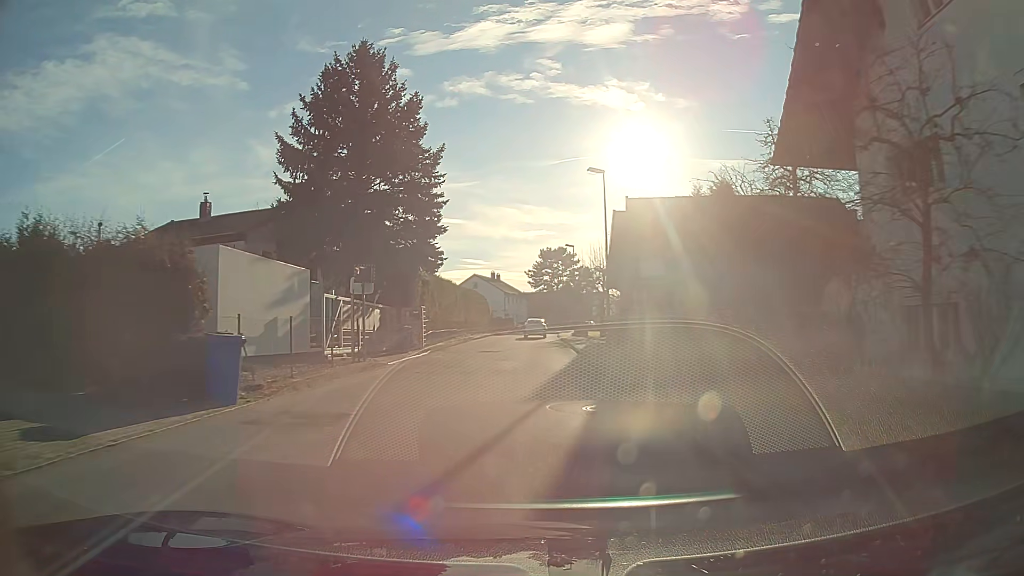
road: unclassified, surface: asphalt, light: Day
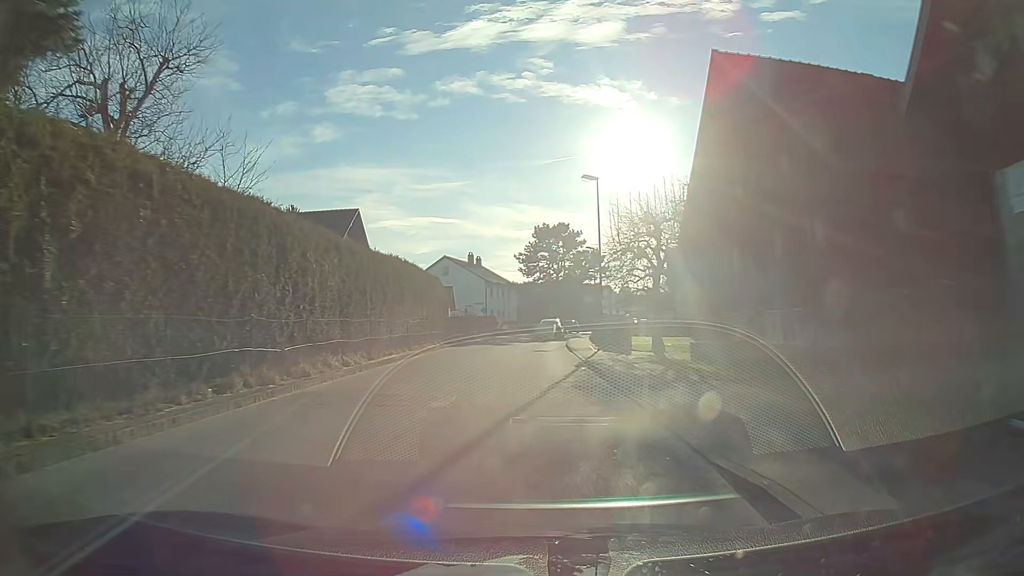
(+0.2, +29.3) m; 0°
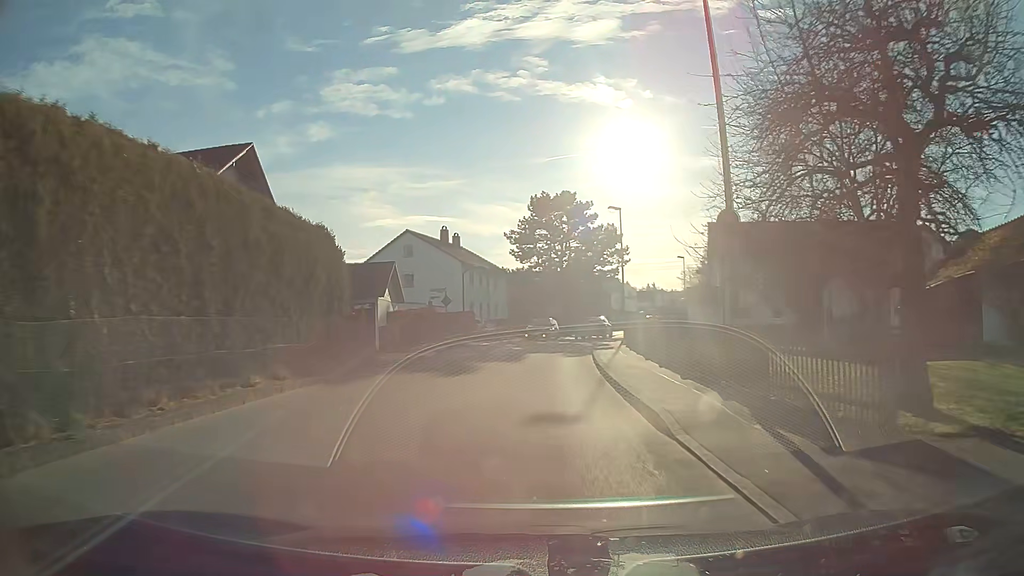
(0.0, +21.8) m; 0°
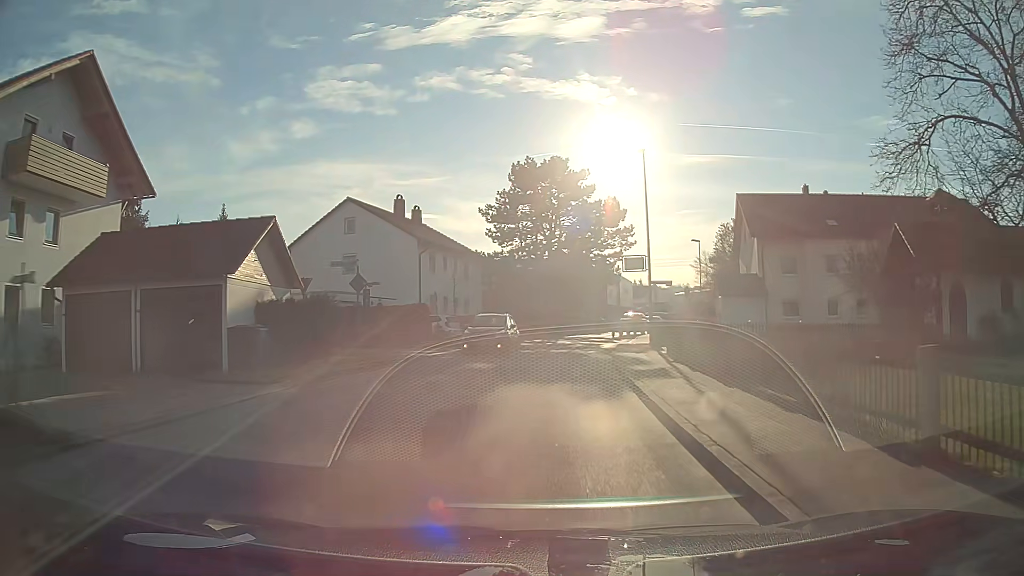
(+0.1, +14.3) m; +2°
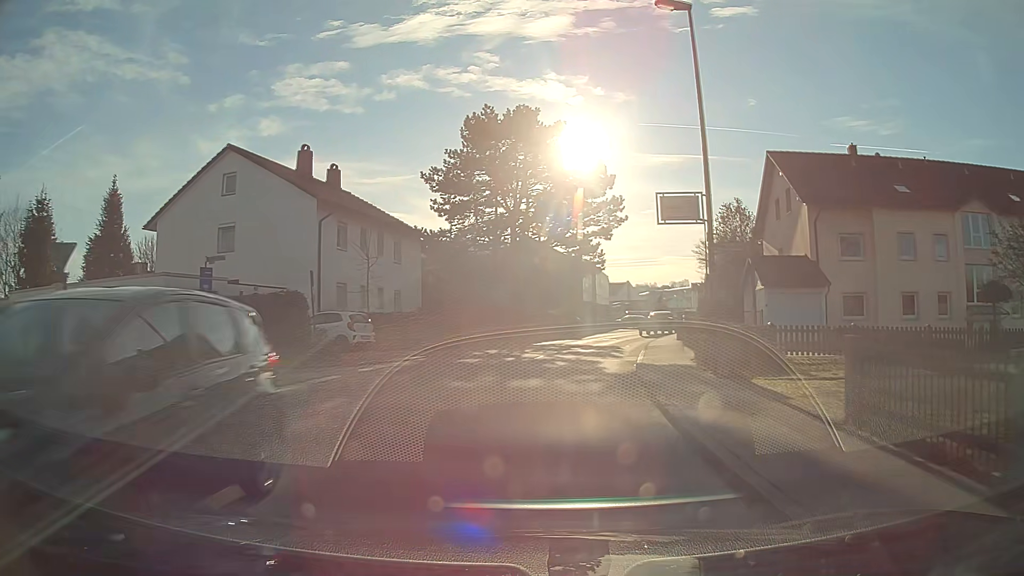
(+0.4, +13.8) m; +4°
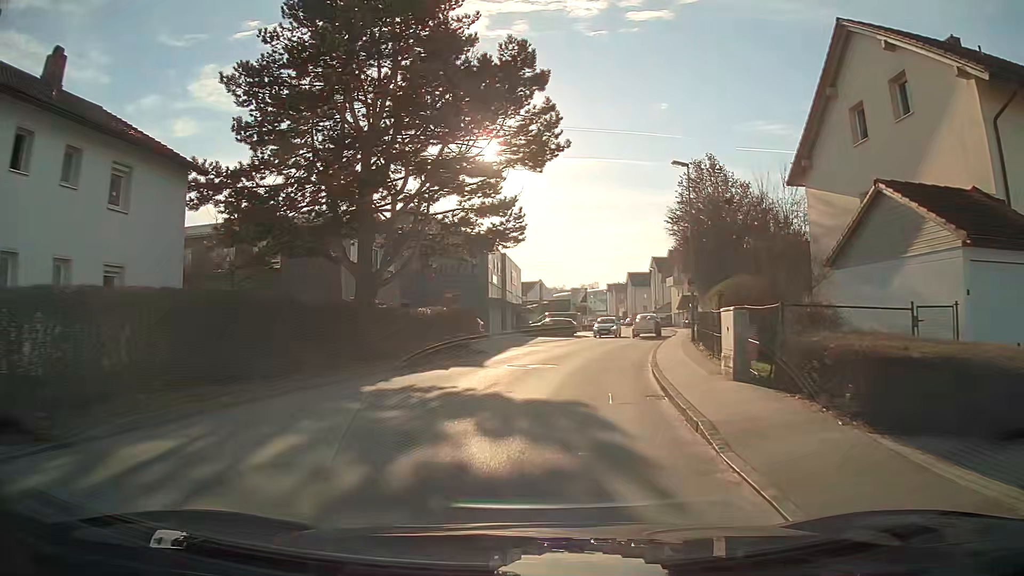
(+1.3, +19.3) m; +8°
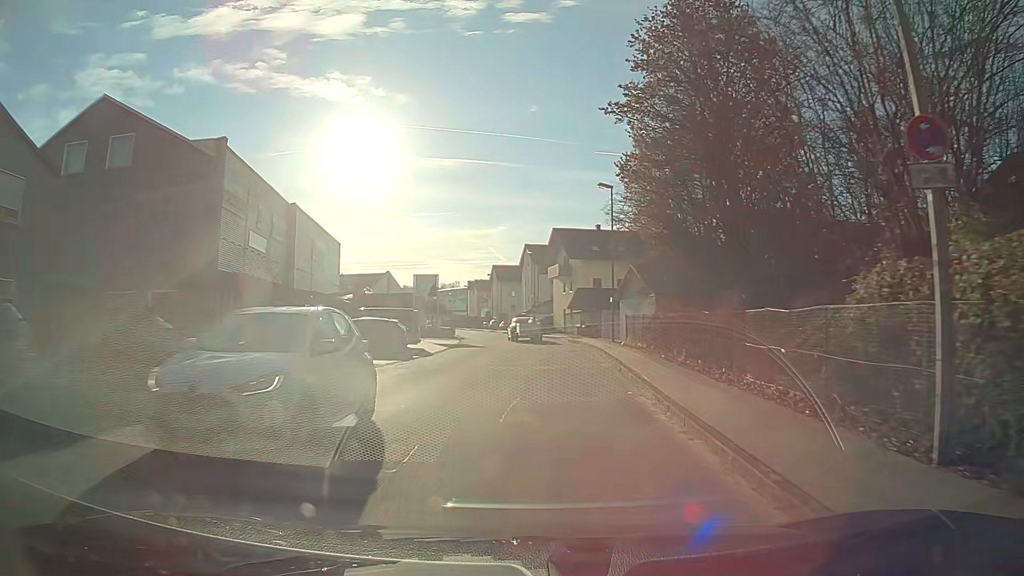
(+2.7, +25.6) m; +12°
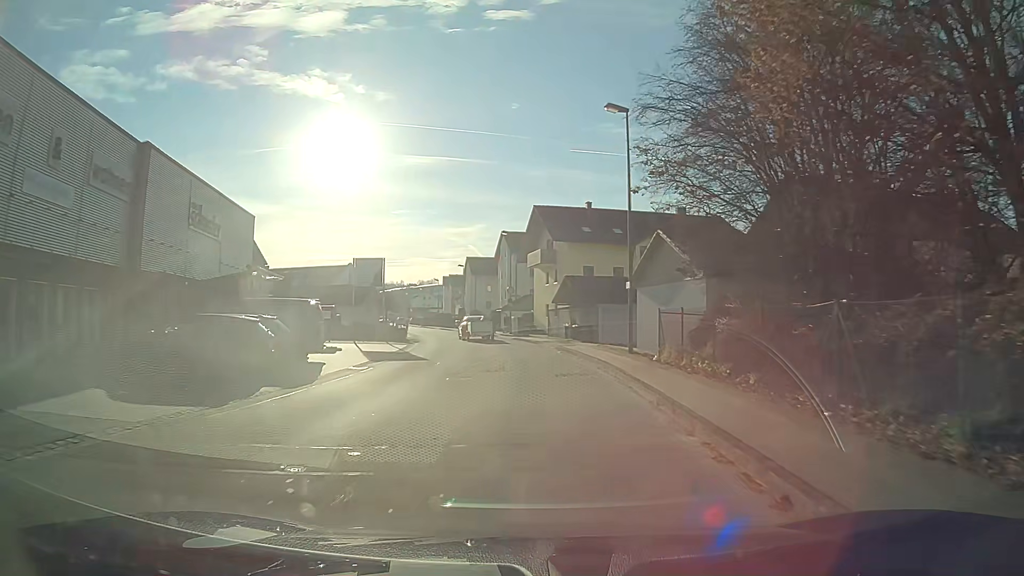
(0.0, +13.2) m; -1°
